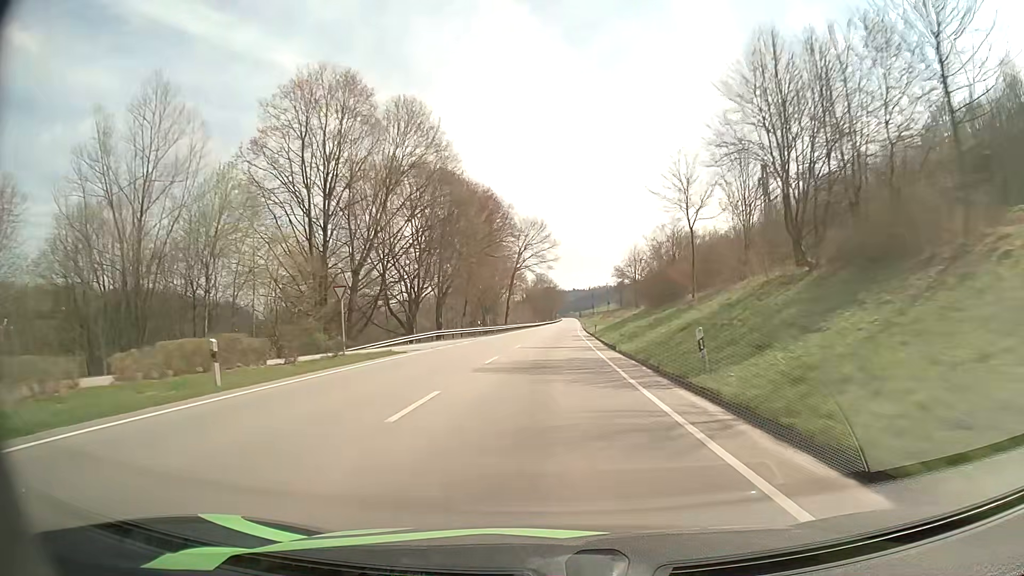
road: primary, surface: asphalt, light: Day
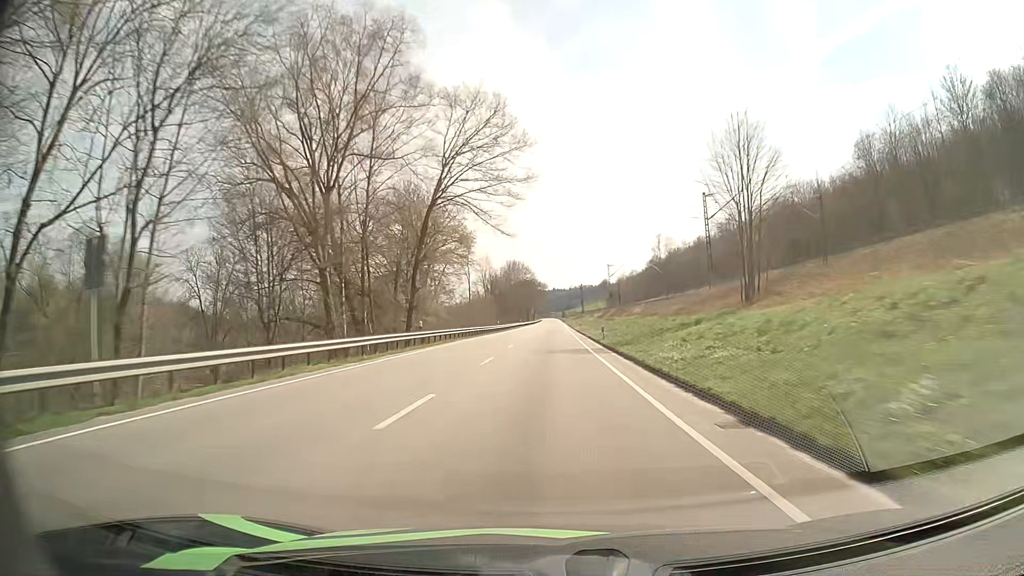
(+1.2, +61.9) m; +2°
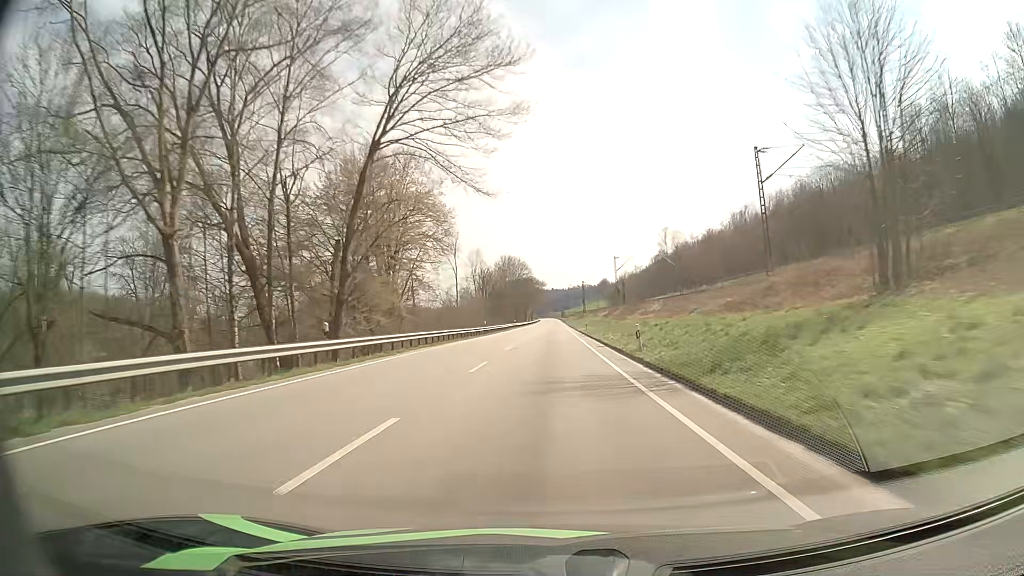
(0.0, +15.5) m; 0°
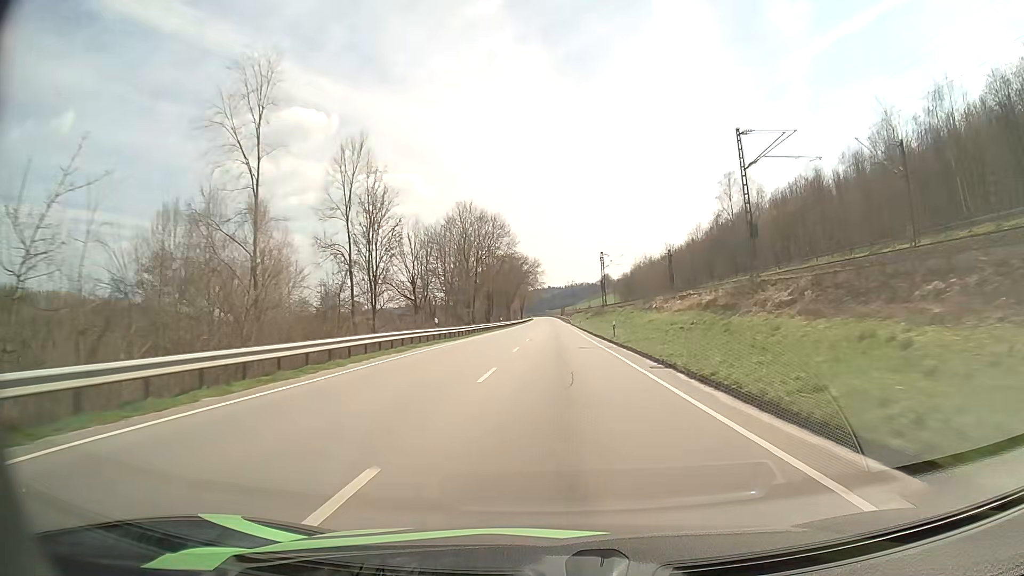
(+0.4, +76.5) m; 0°
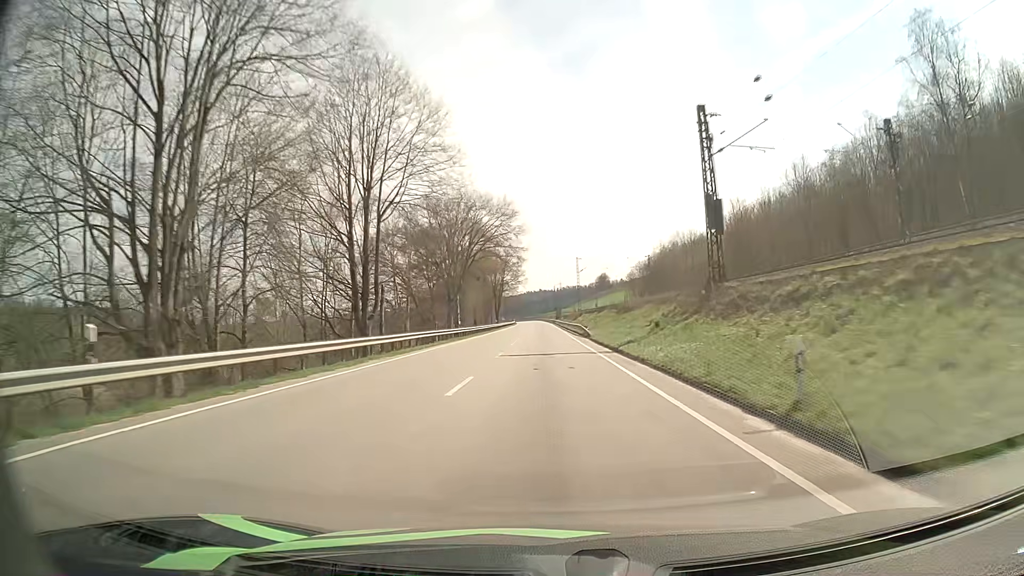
(+0.5, +75.8) m; +1°
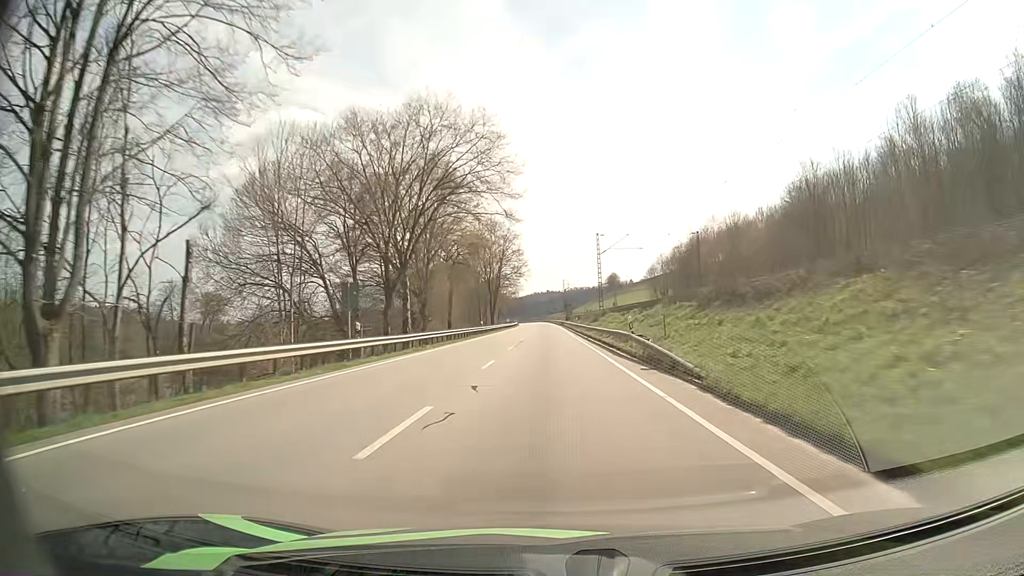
(-0.1, +30.2) m; 0°
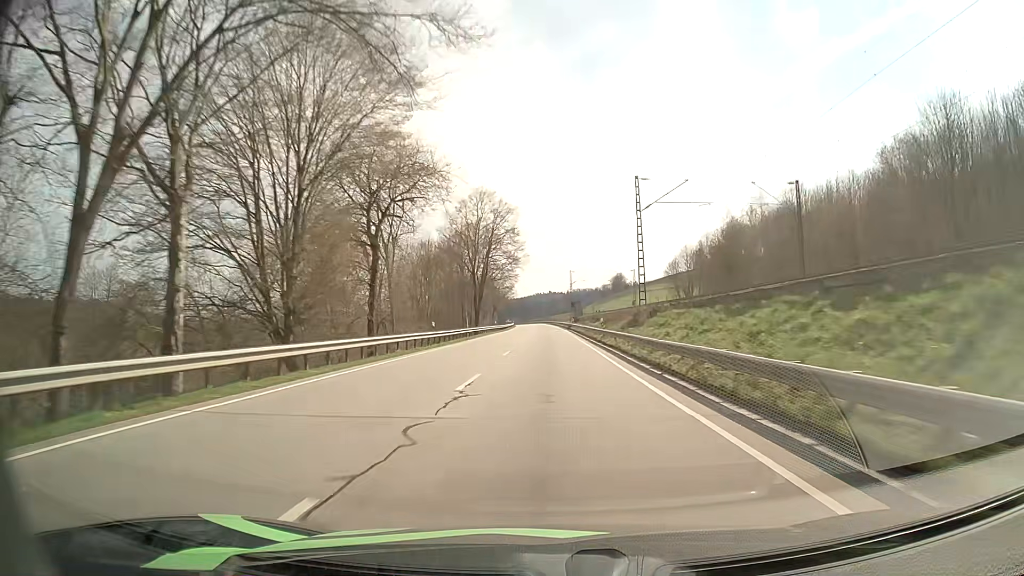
(-0.2, +30.1) m; 0°
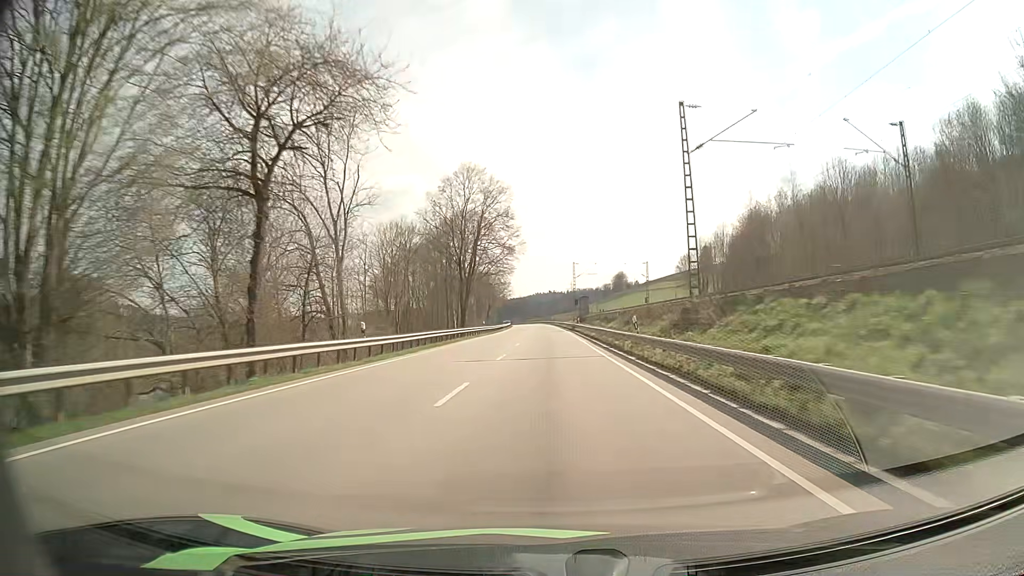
(0.0, +15.0) m; 0°
(0, +10) (0, +20) (0, +30) (0, +40) (0, +50) (0, +60) (0, +70) (0, +80) (0, +90) (0, +100) m
